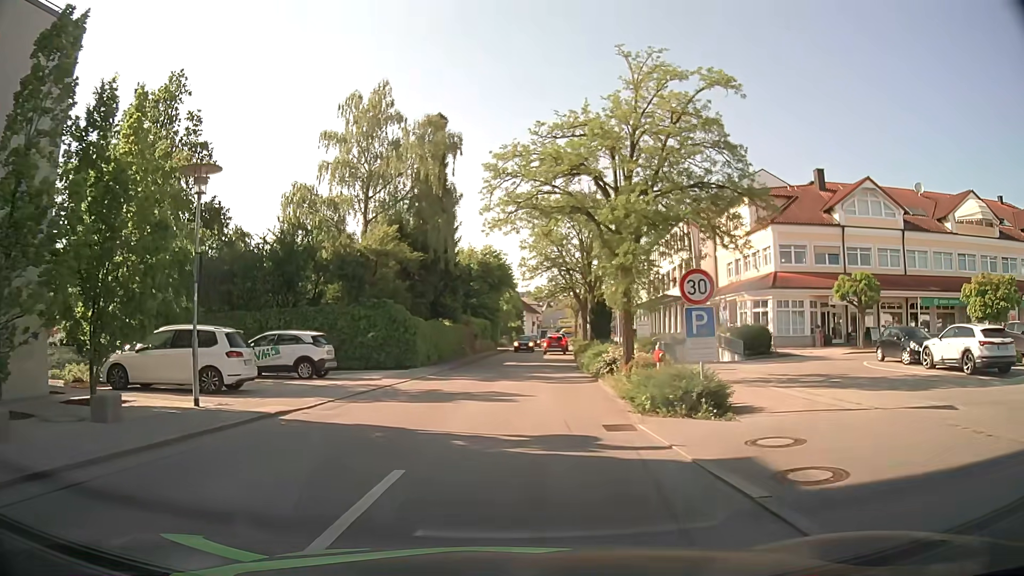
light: Day
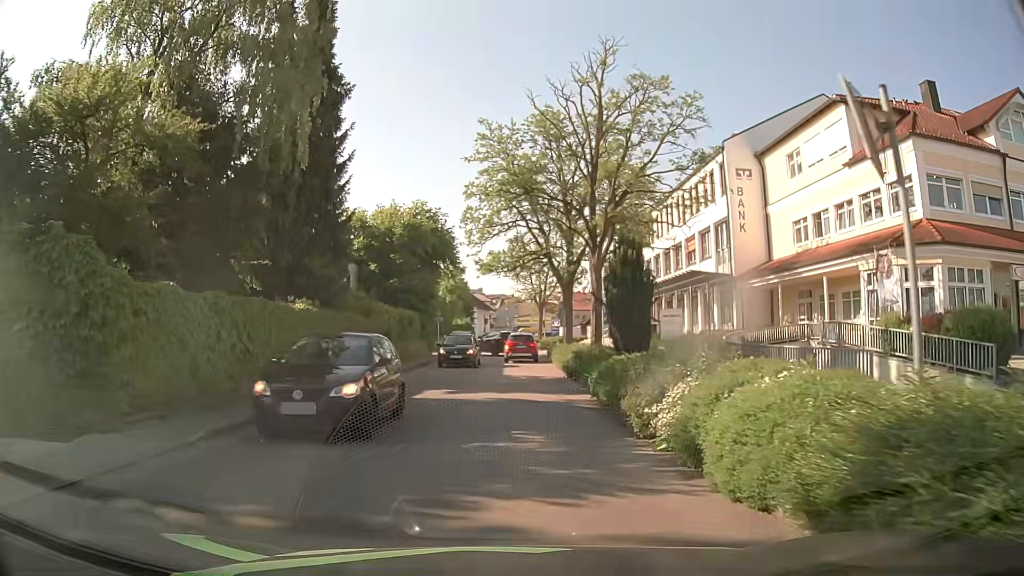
(+1.0, +20.9) m; +5°
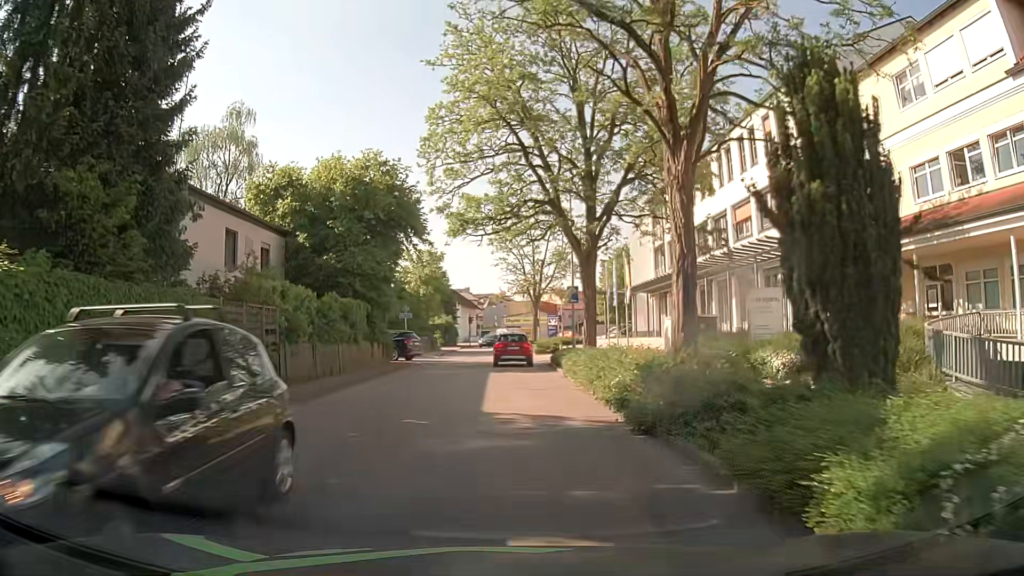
(0.0, +12.4) m; 0°
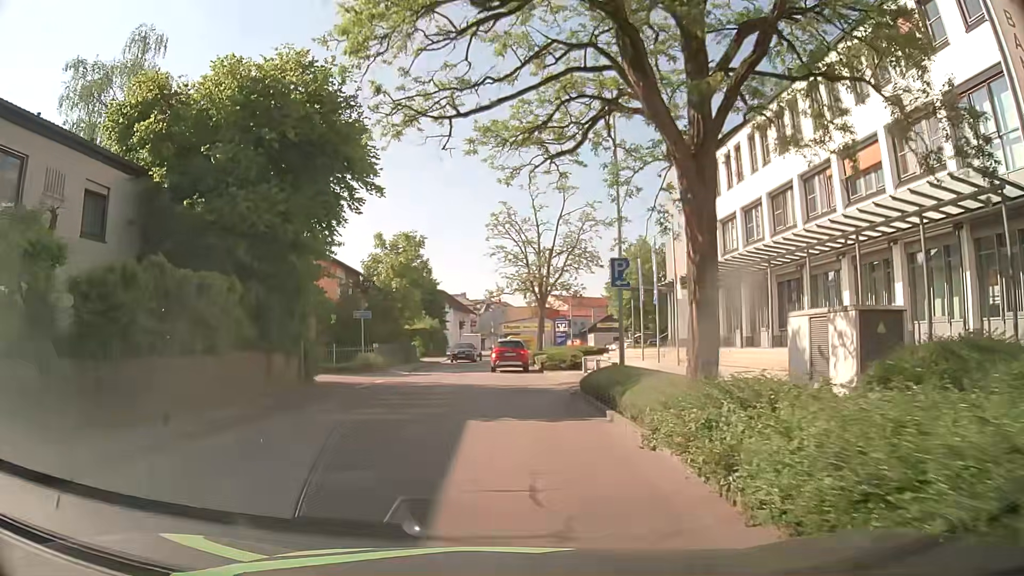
(+0.1, +12.7) m; +1°
